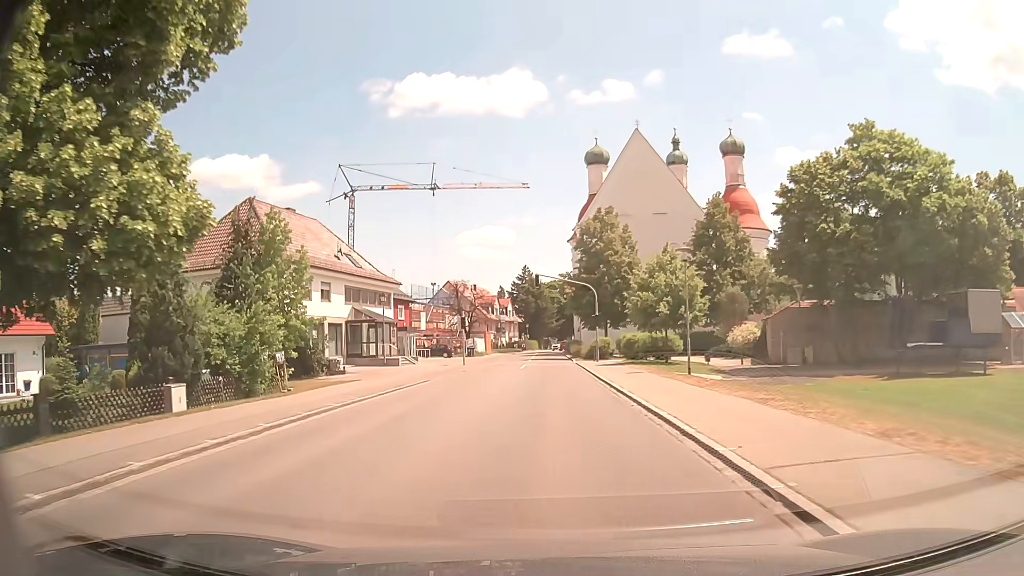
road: tertiary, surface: asphalt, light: Day
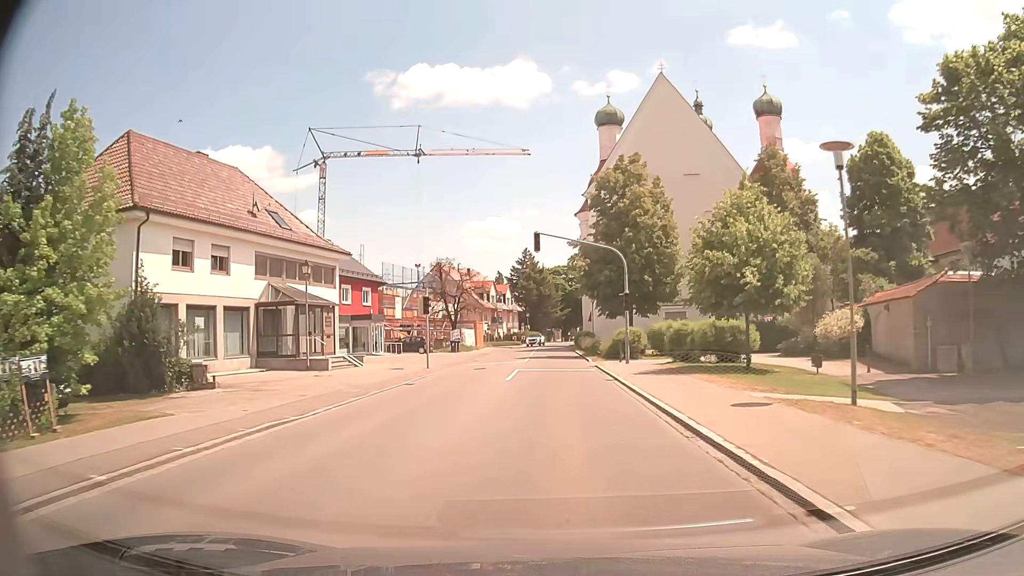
(0.0, +15.0) m; 0°
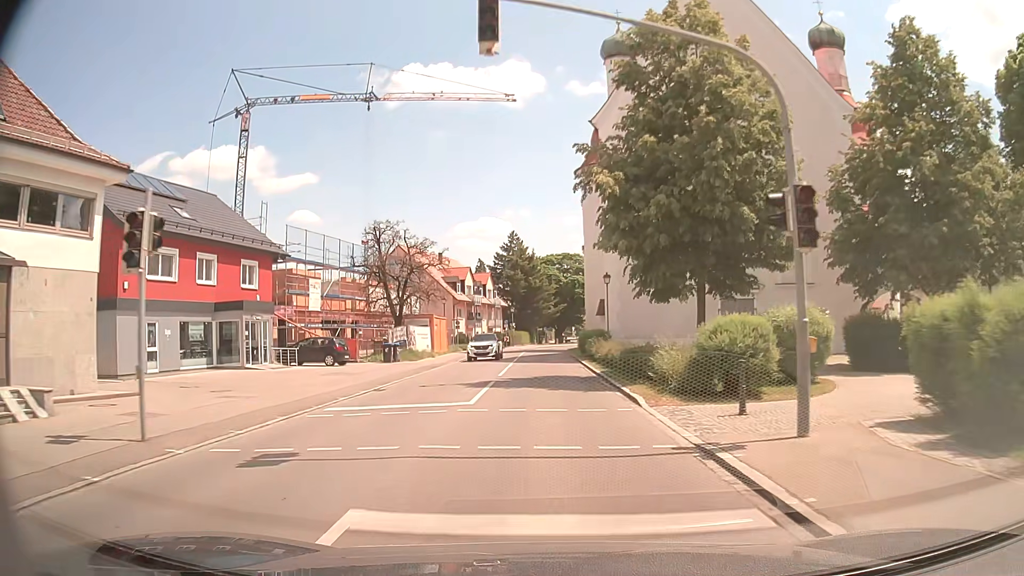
(+0.2, +21.9) m; 0°
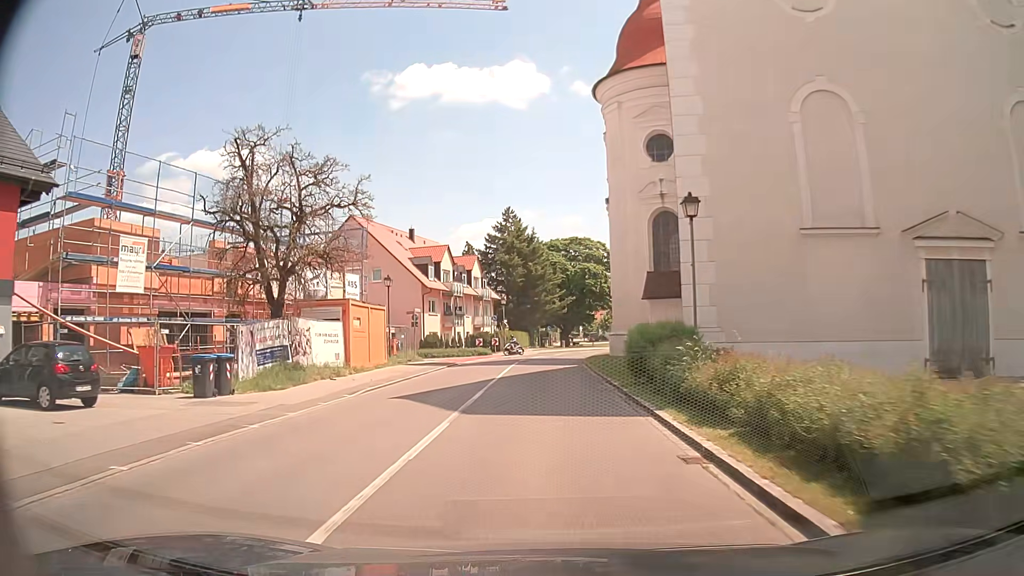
(0.0, +21.4) m; -1°
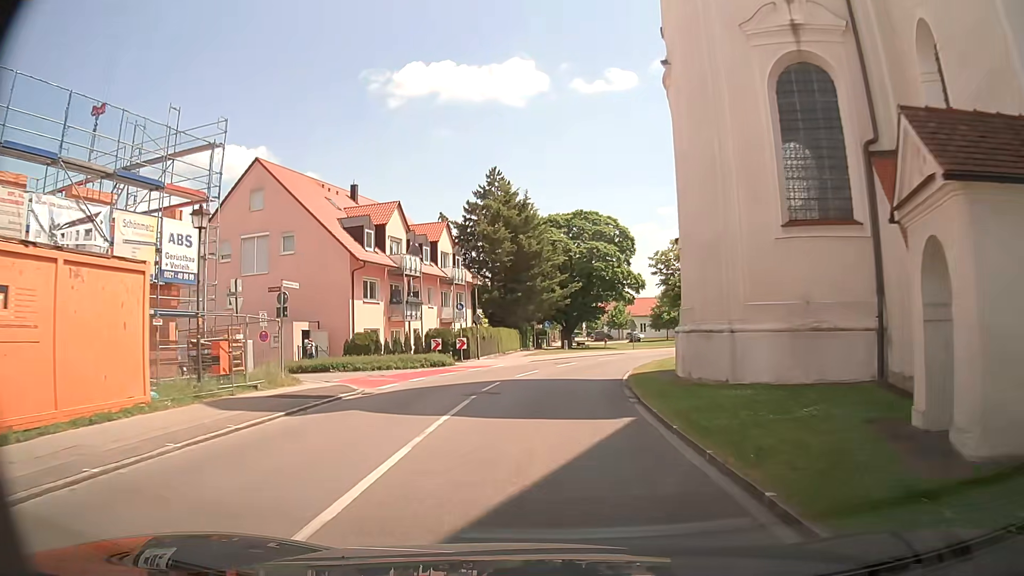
(+0.2, +20.3) m; 0°
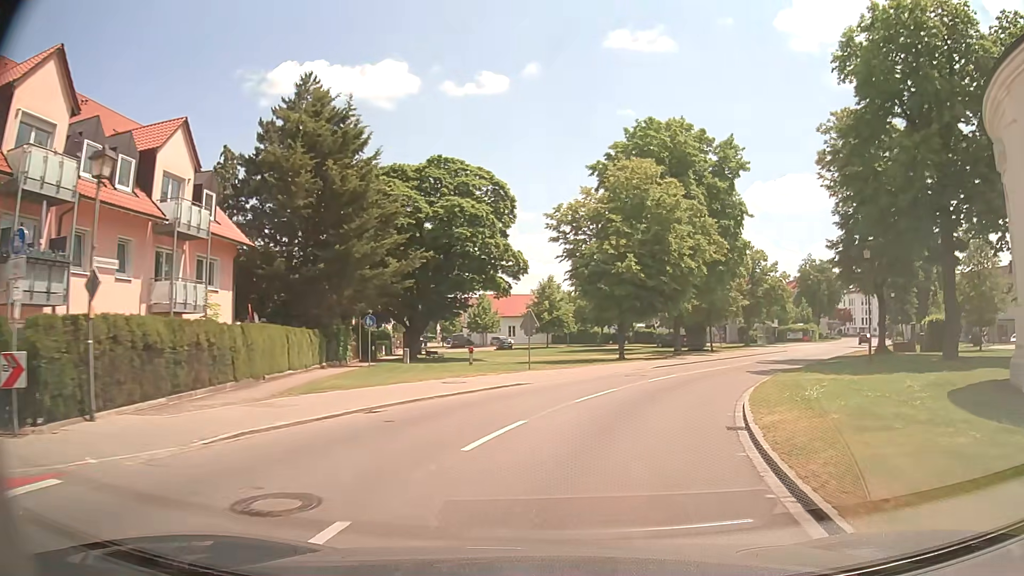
(+1.4, +25.9) m; +12°
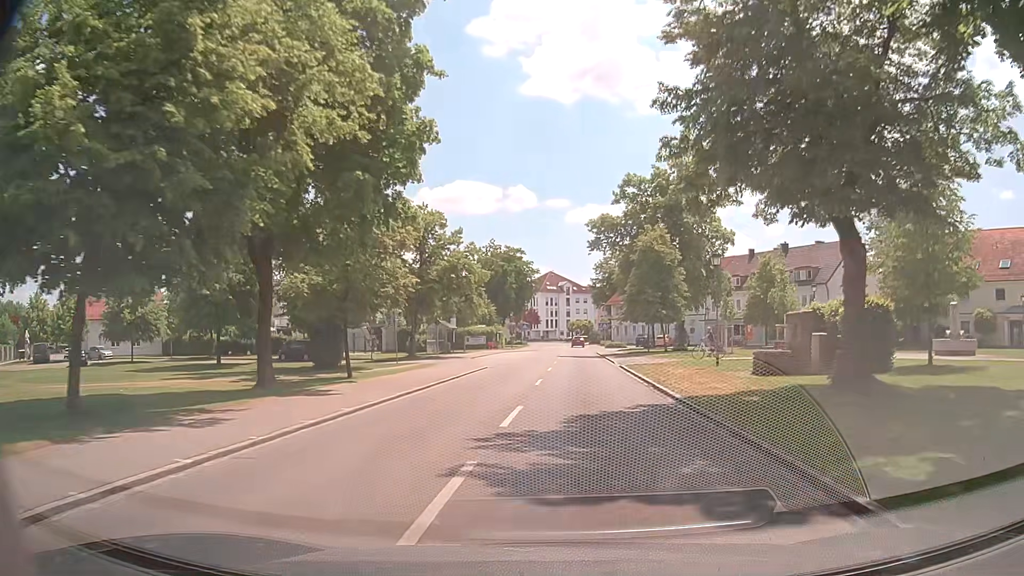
(+6.7, +26.1) m; +29°
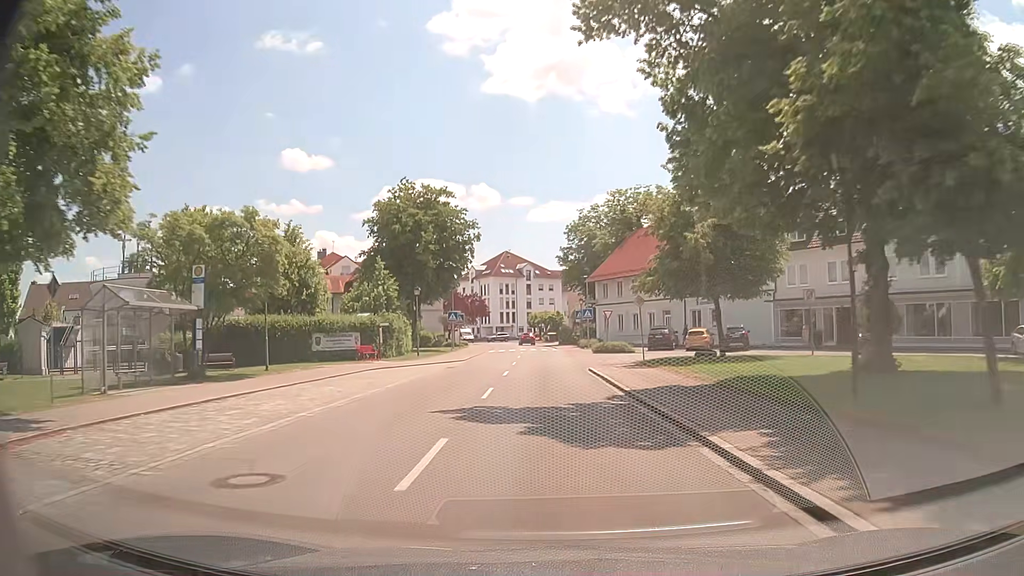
(+1.3, +40.8) m; +2°
(0, +10) (0, +20) (0, +30) (0, +40) (0, +50) (-1, +60) (-1, +70) (-2, +80) (-3, +90) (-5, +100) m
